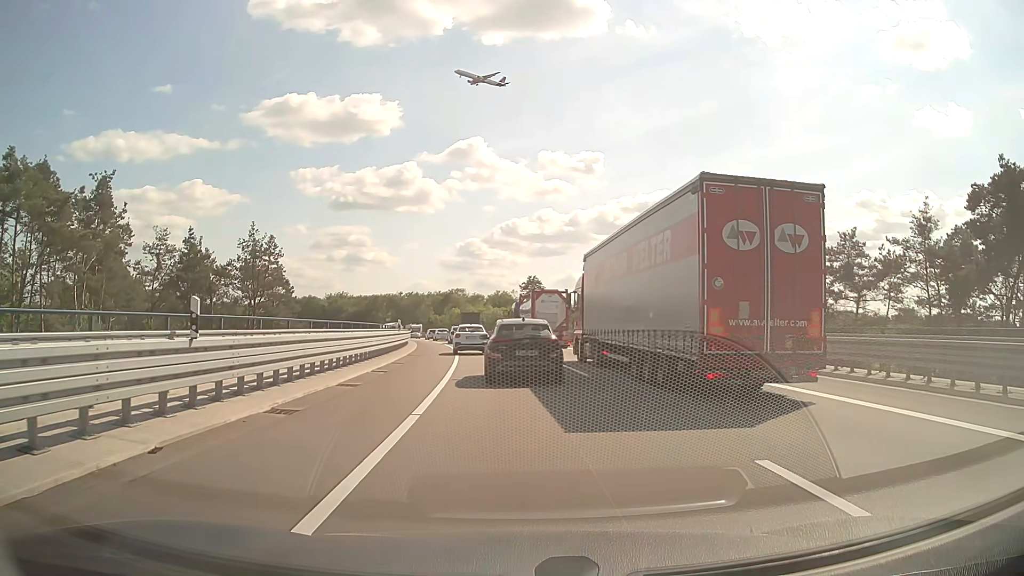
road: motorway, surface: asphalt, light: Day
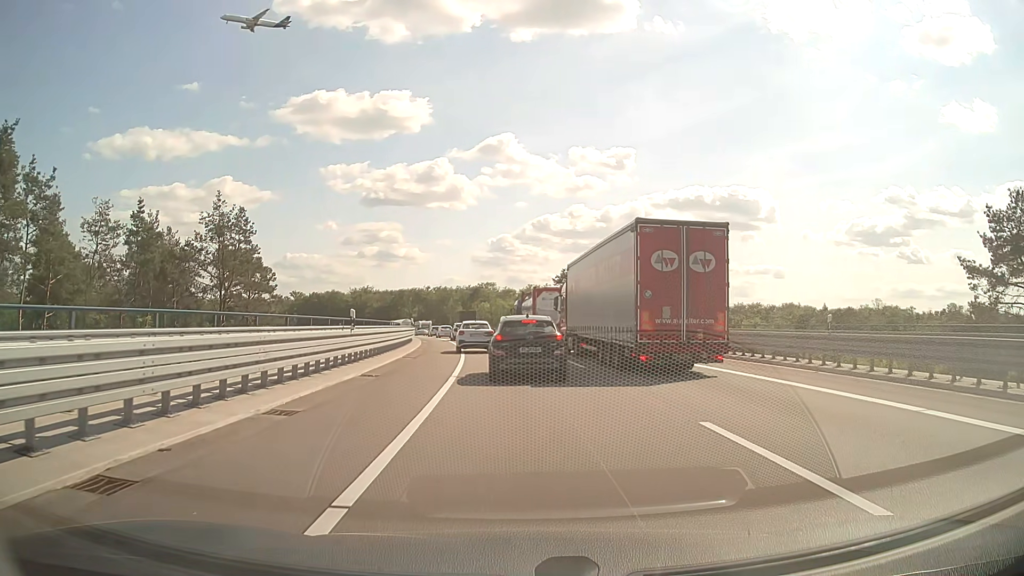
(-0.4, +15.5) m; -3°
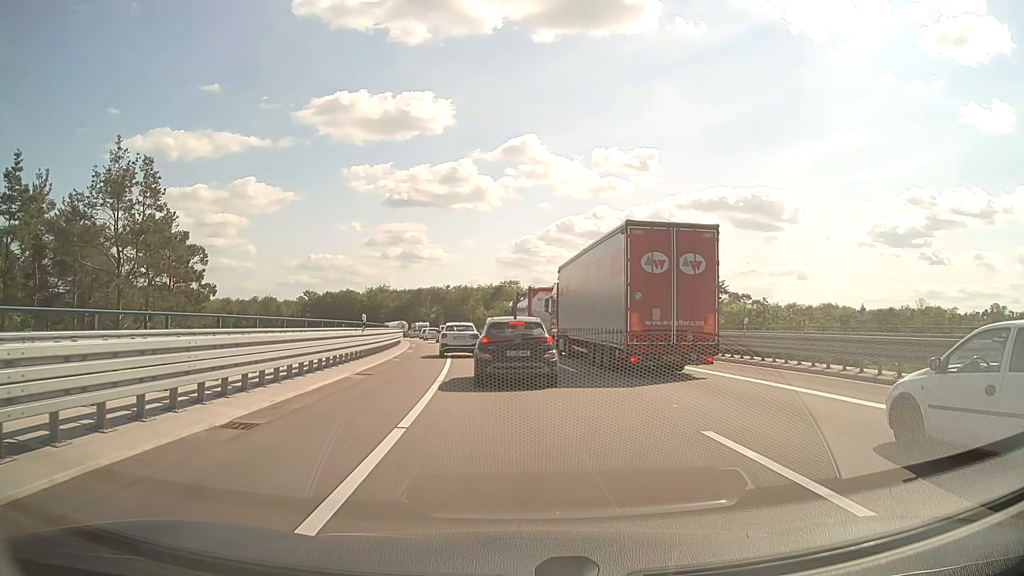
(-0.3, +18.6) m; -2°
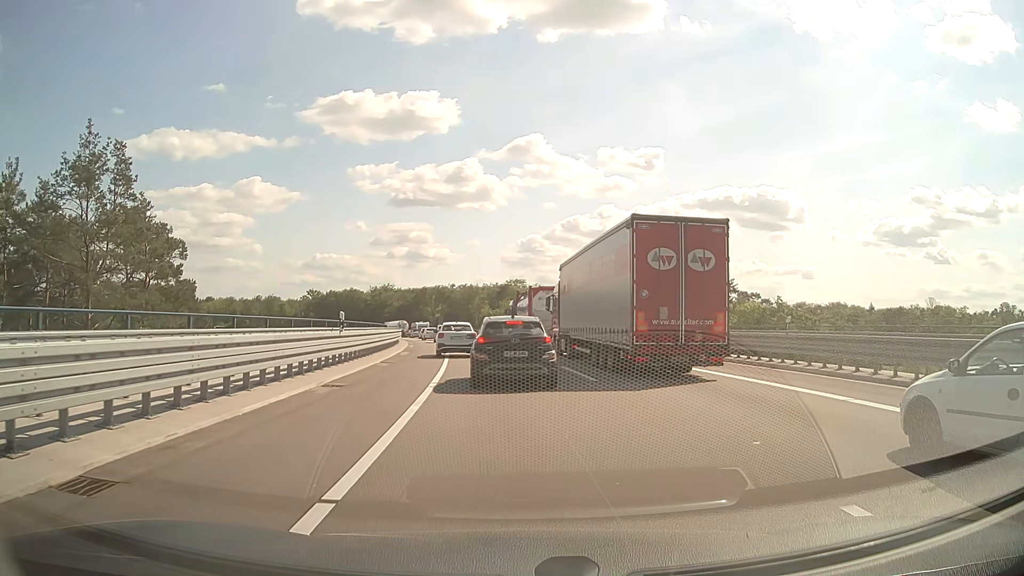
(0.0, +3.8) m; -1°
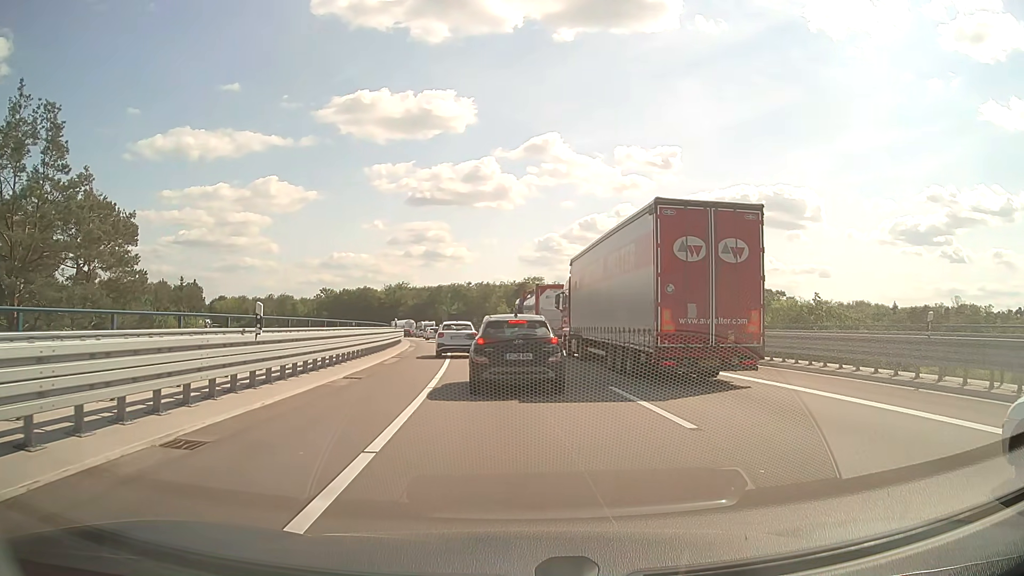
(0.0, +7.8) m; -1°
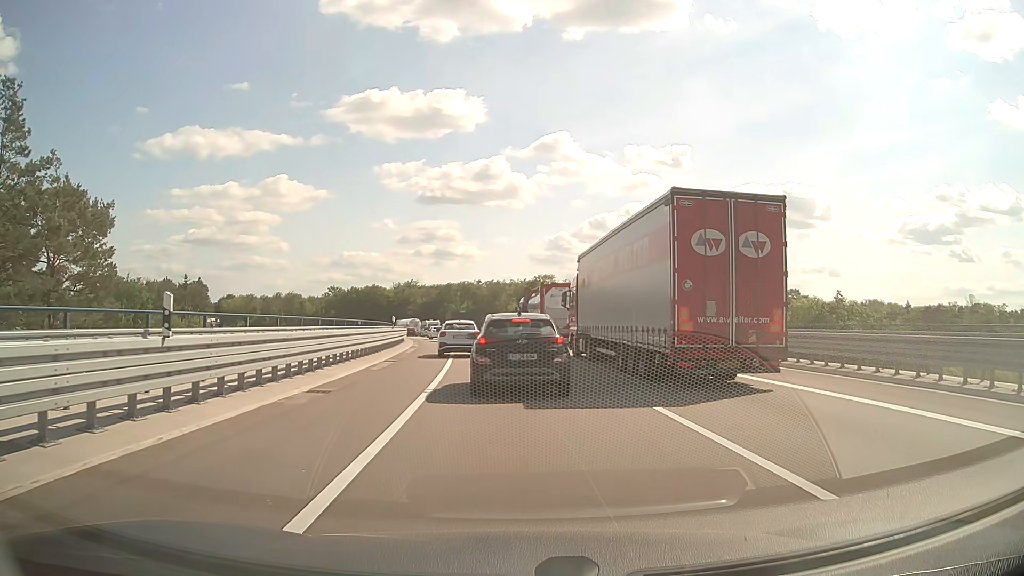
(0.0, +3.8) m; -1°
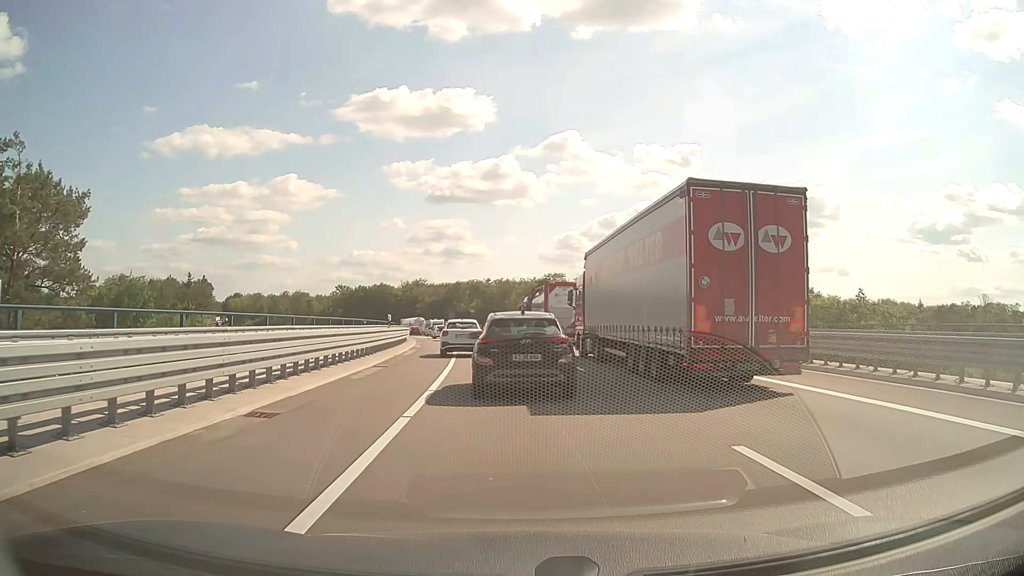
(0.0, +3.6) m; 0°
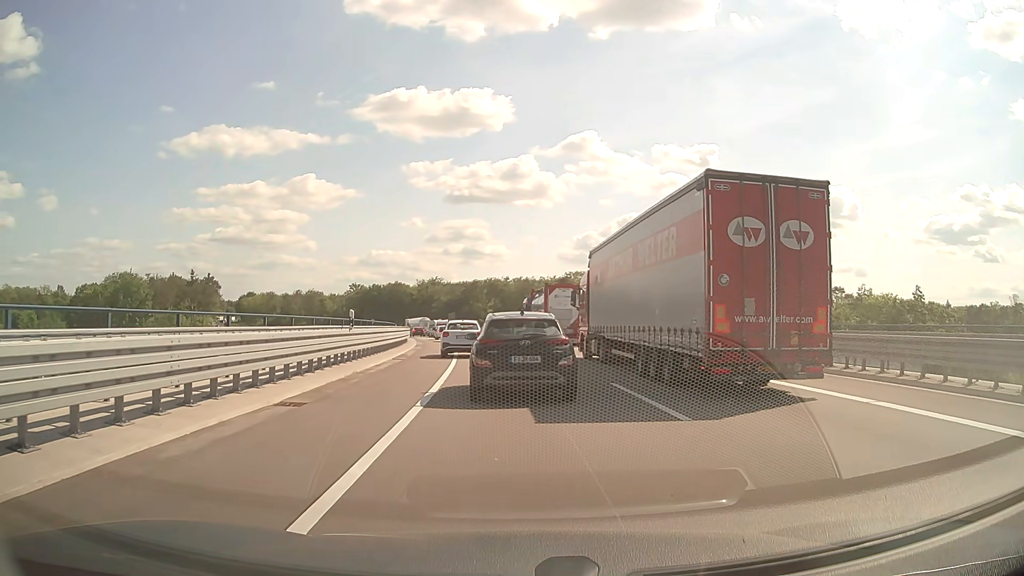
(-0.2, +9.9) m; -2°
(0, +10) (-1, +20) (-1, +30) (-2, +40) (-4, +50) (-5, +60) (-7, +70) (-9, +79) (-11, +89) (-14, +99) m
